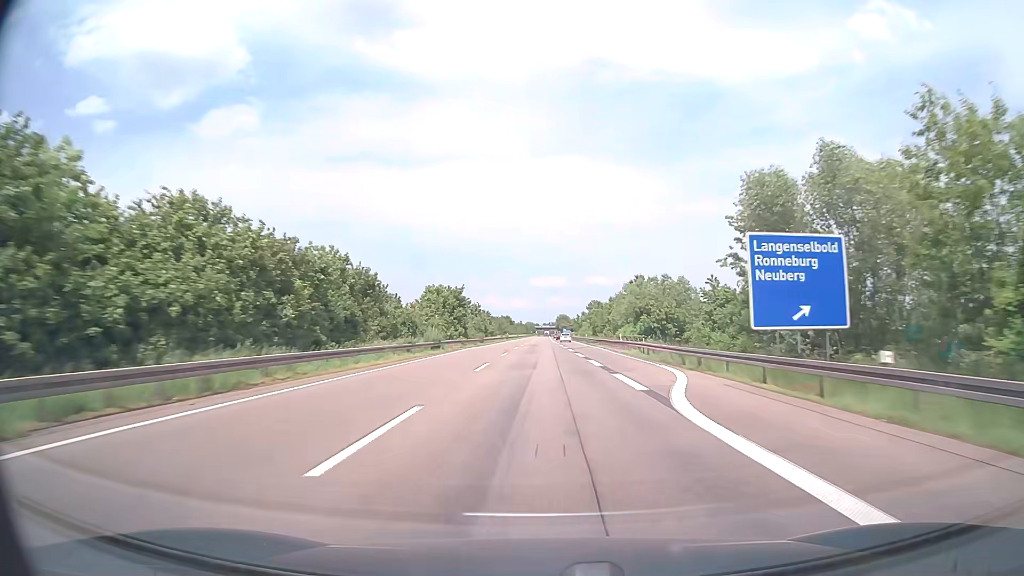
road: motorway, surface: asphalt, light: Day
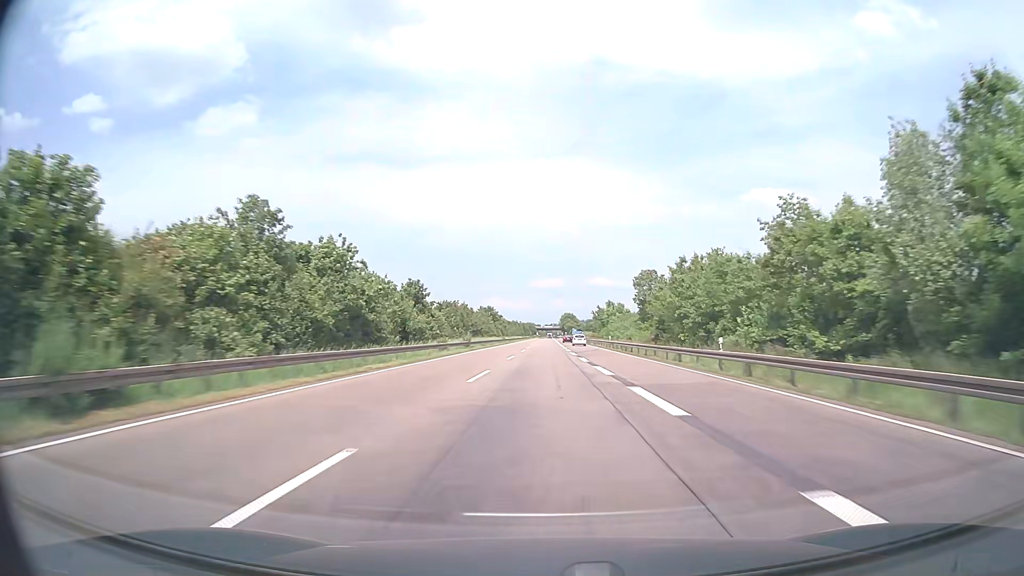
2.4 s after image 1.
(-0.3, +76.1) m; 0°
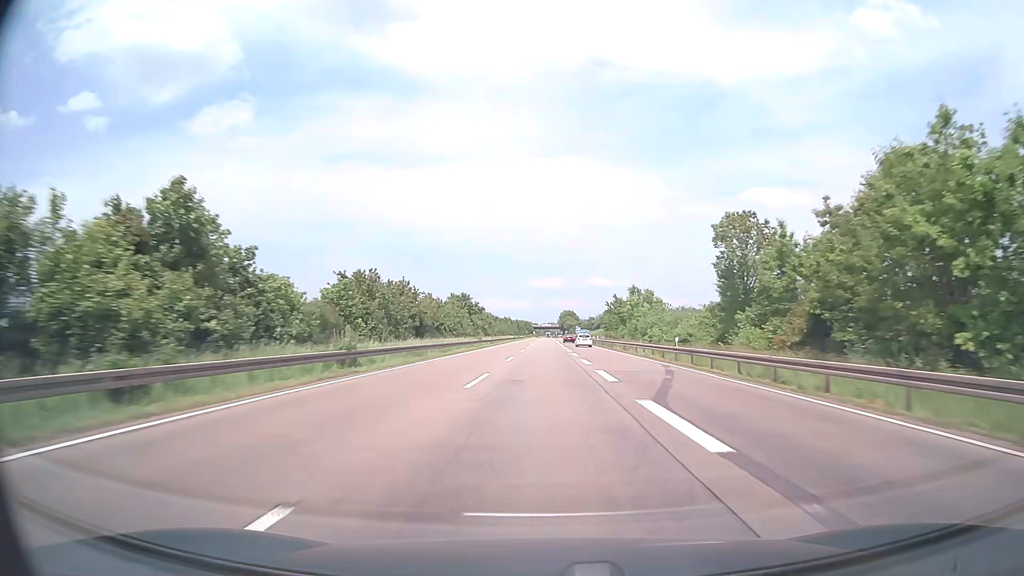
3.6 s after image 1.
(+0.1, +38.0) m; 0°
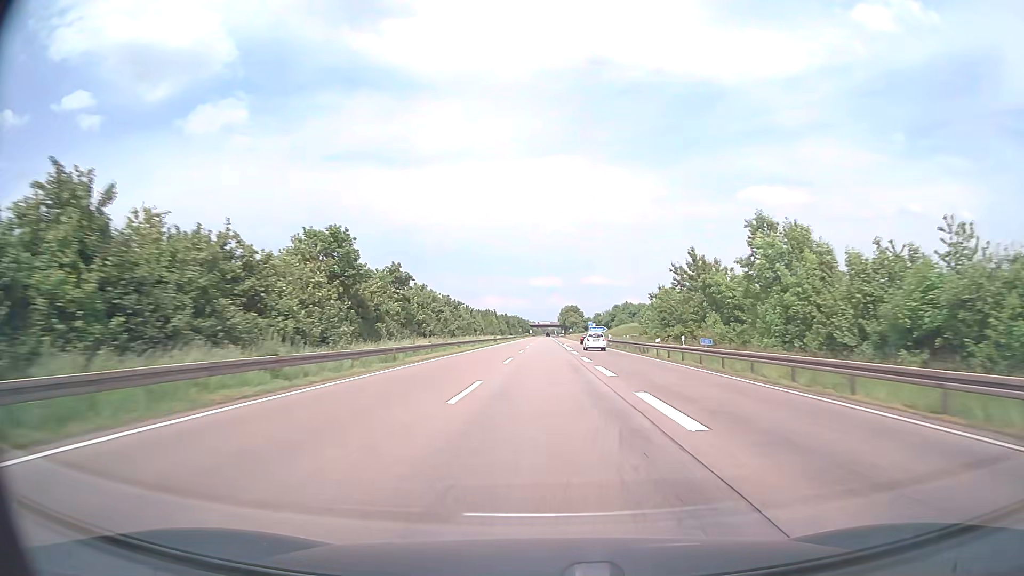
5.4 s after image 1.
(0.0, +57.1) m; 0°
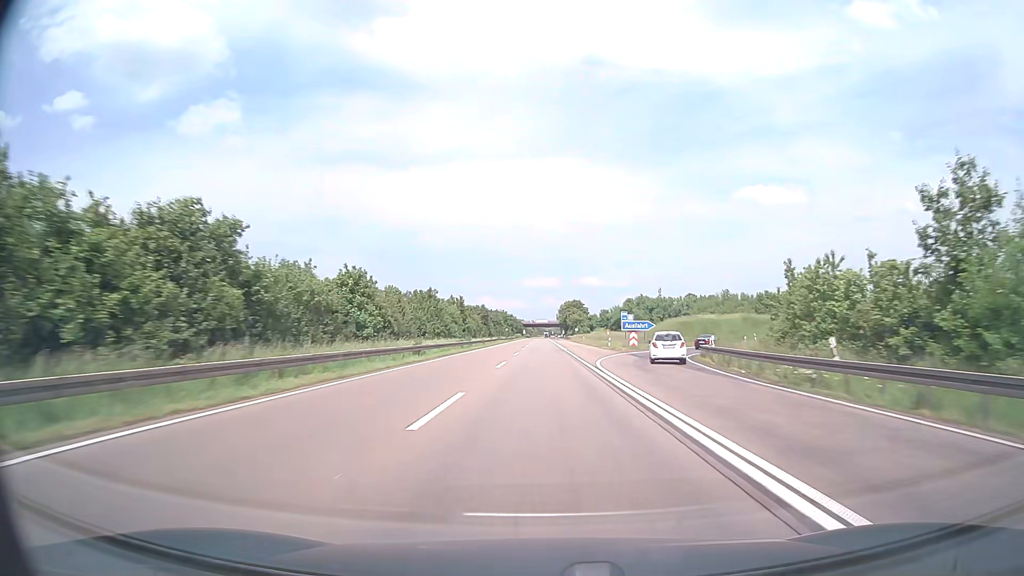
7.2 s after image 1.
(+0.2, +57.1) m; 0°
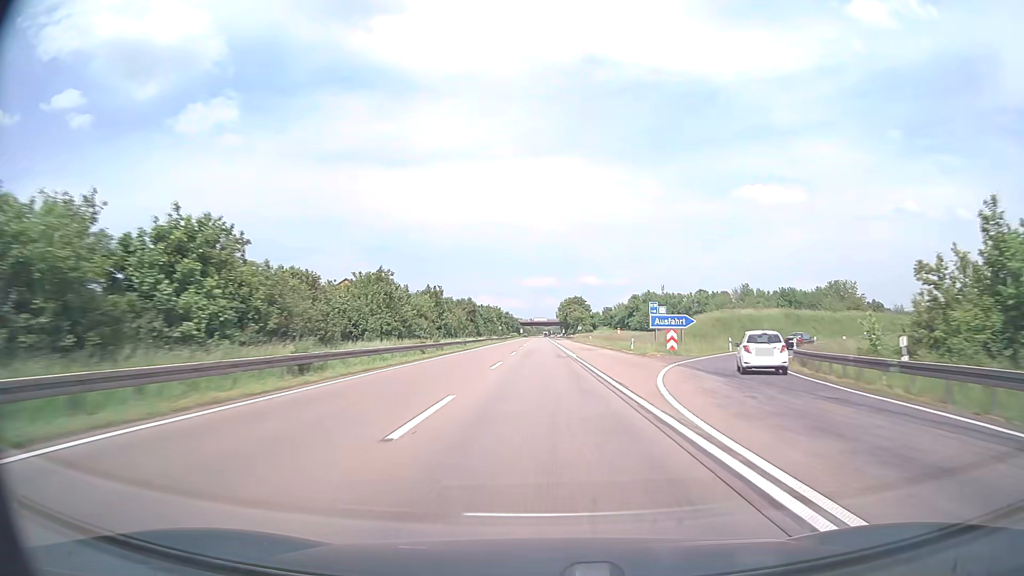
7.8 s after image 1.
(0.0, +19.0) m; 0°
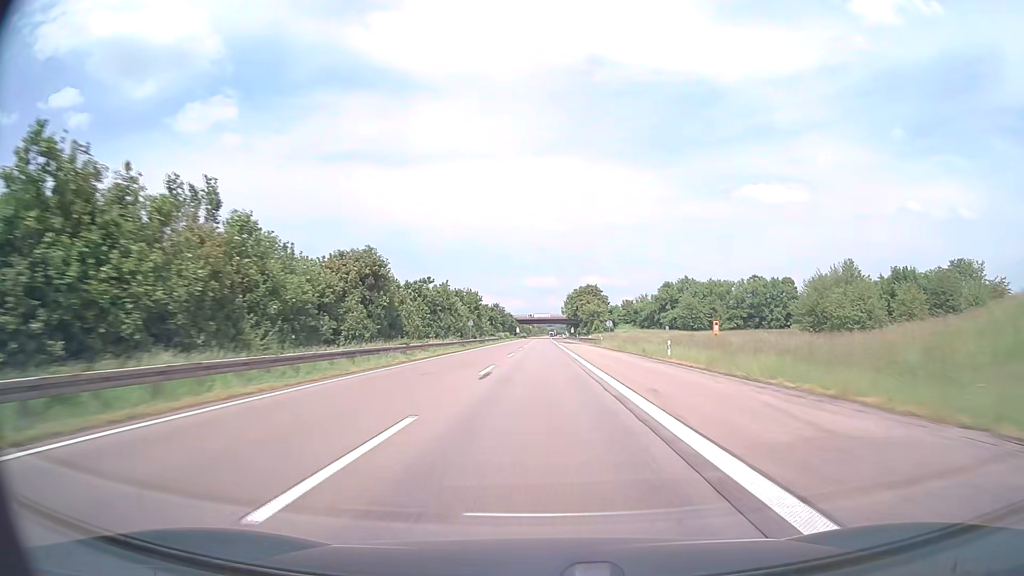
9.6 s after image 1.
(-0.1, +57.1) m; 0°
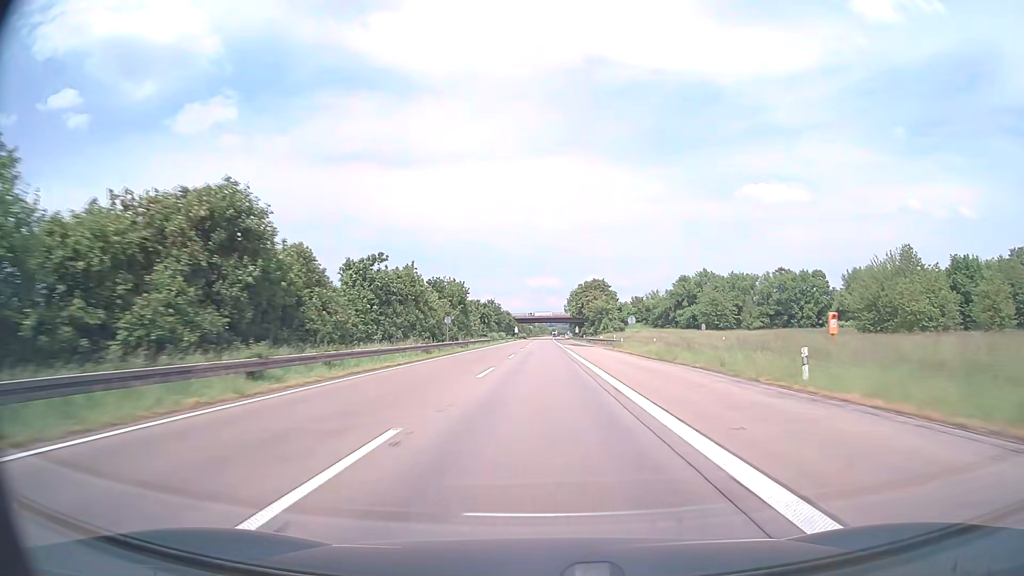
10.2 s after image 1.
(0.0, +19.0) m; 0°
(0, +10) (0, +20) (0, +30) (0, +40) (0, +50) (0, +60) (0, +70) (0, +80) (0, +90) (0, +100) m
